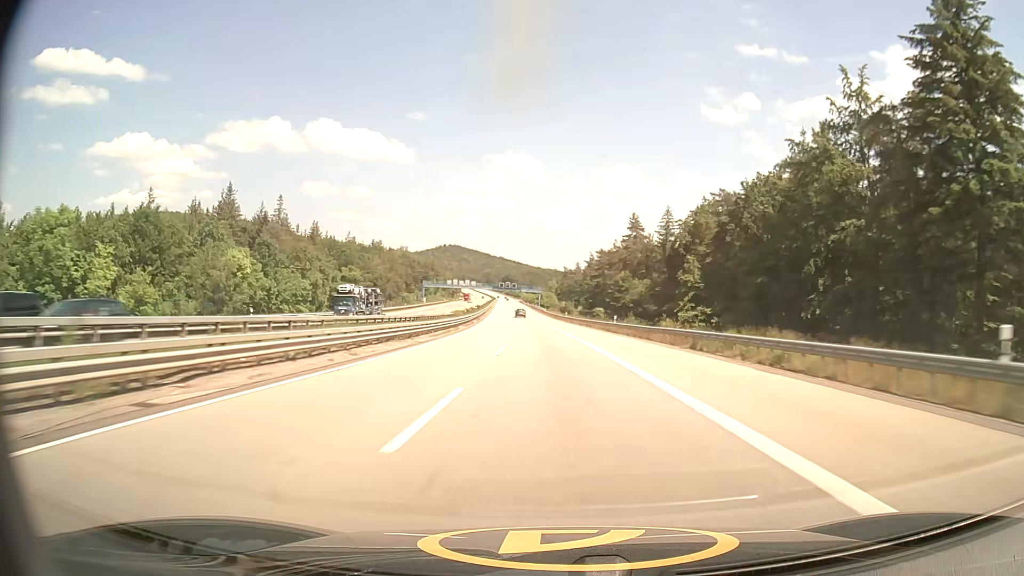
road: motorway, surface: asphalt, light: Day
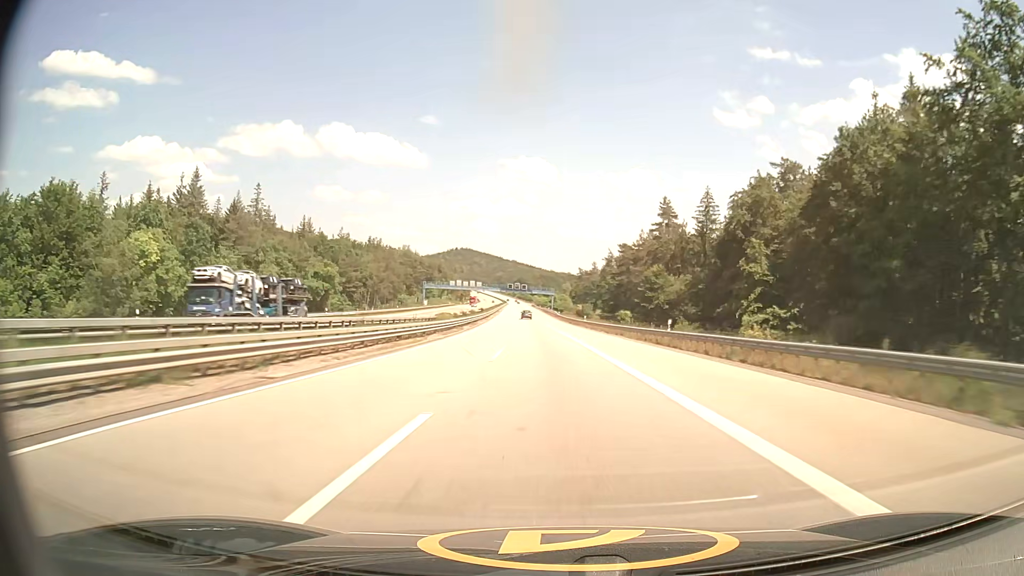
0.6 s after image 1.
(-0.2, +20.8) m; -1°
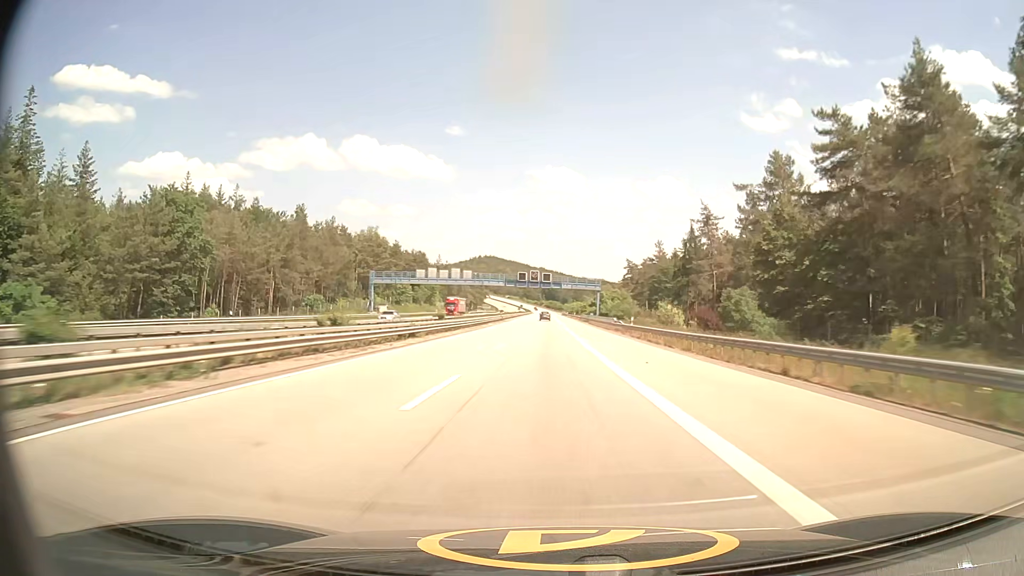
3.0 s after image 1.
(-2.2, +83.0) m; -3°
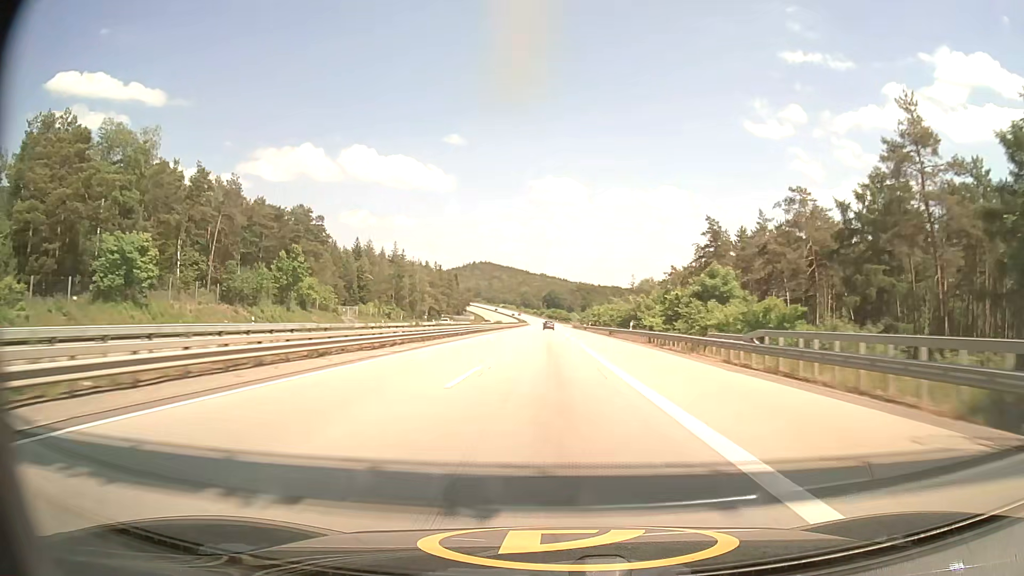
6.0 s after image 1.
(-0.7, +103.1) m; 0°
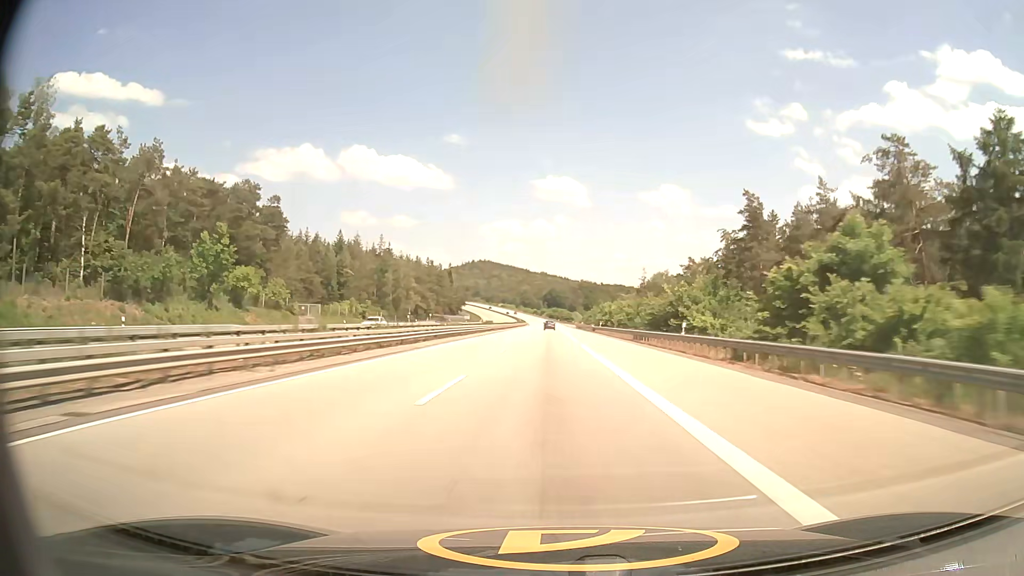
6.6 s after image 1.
(0.0, +20.7) m; 0°
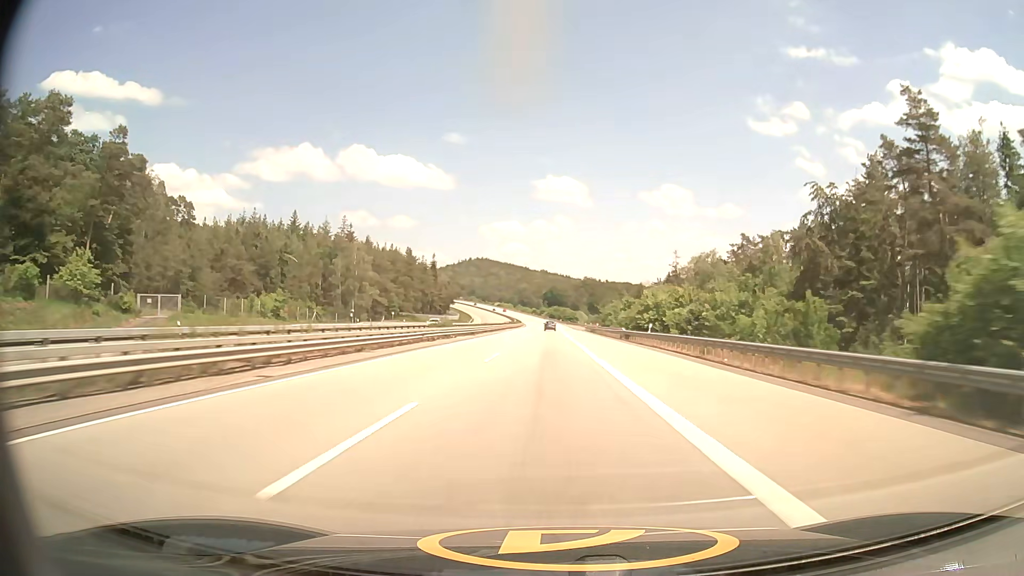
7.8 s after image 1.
(0.0, +41.3) m; 0°
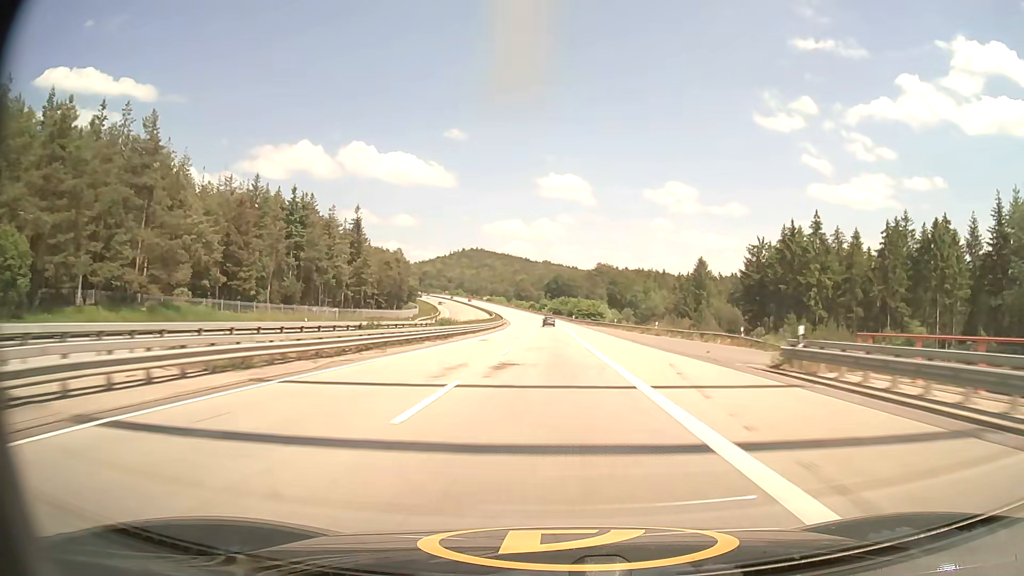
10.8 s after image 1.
(-0.3, +103.3) m; 0°
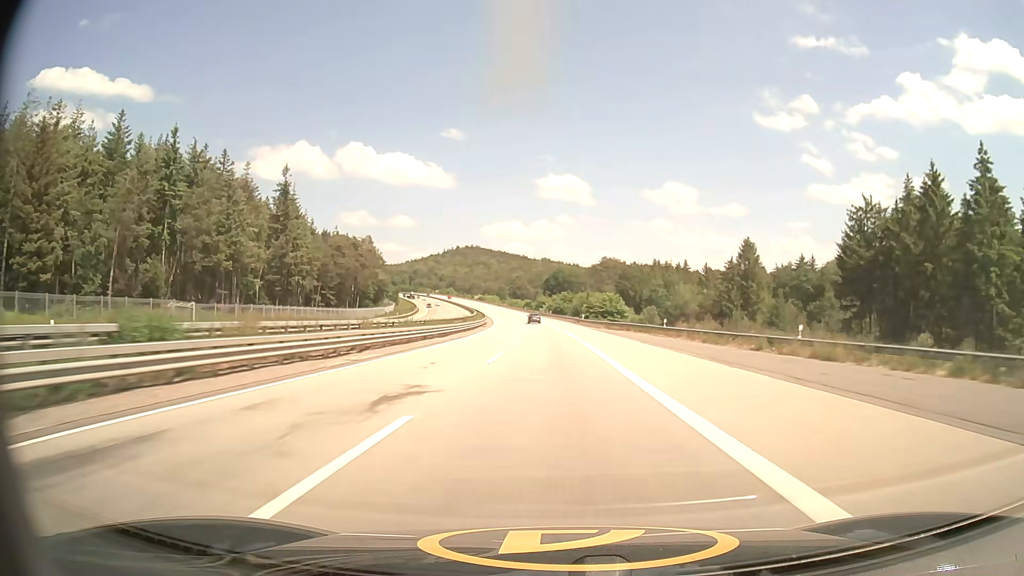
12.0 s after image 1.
(+0.1, +41.2) m; 0°
(0, +10) (0, +20) (0, +30) (0, +40) (-1, +50) (-1, +60) (-1, +70) (-2, +80) (-2, +90) (-3, +100) m
